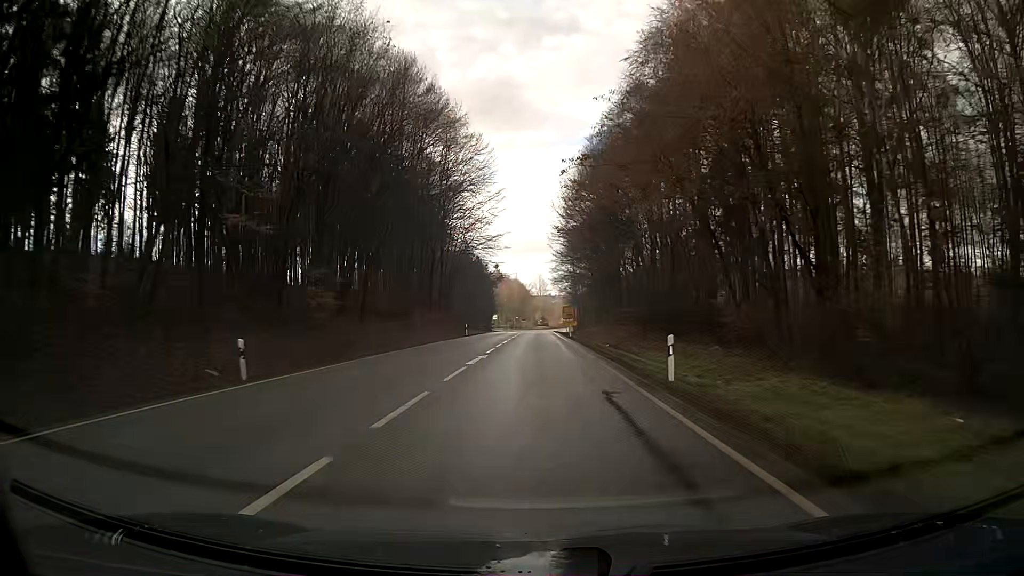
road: secondary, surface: asphalt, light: Day
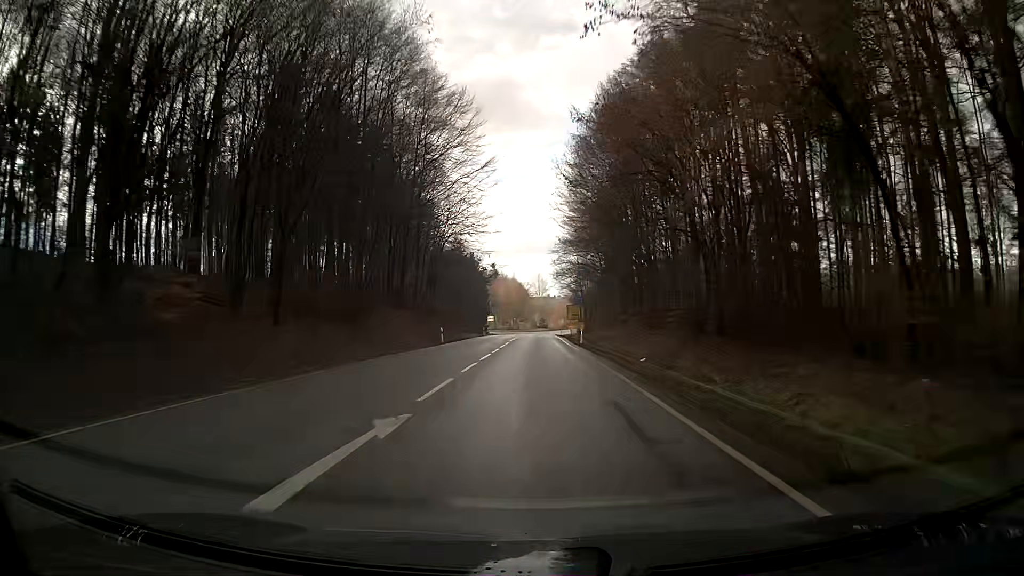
(0.0, +15.3) m; 0°
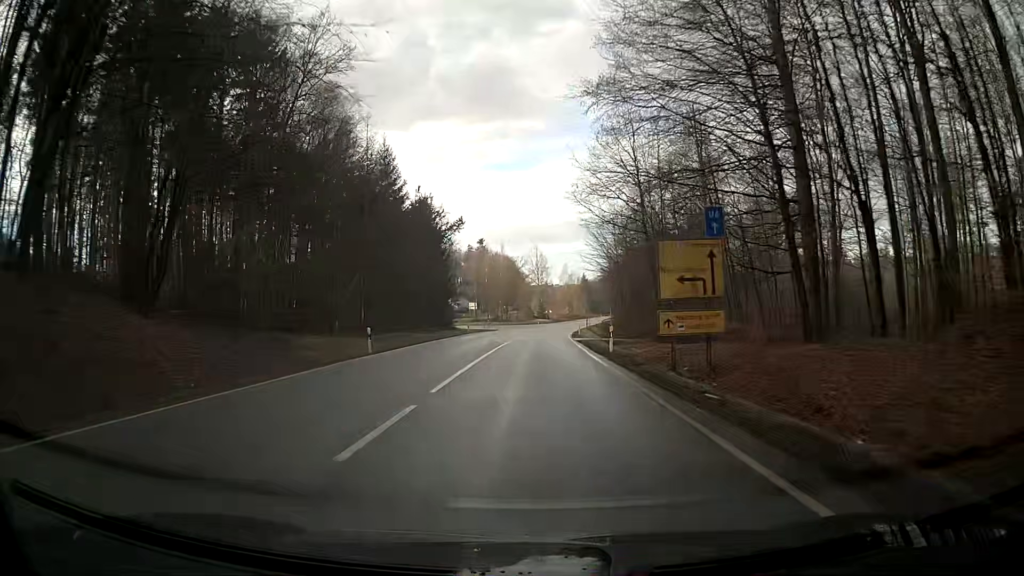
(+0.1, +59.1) m; 0°
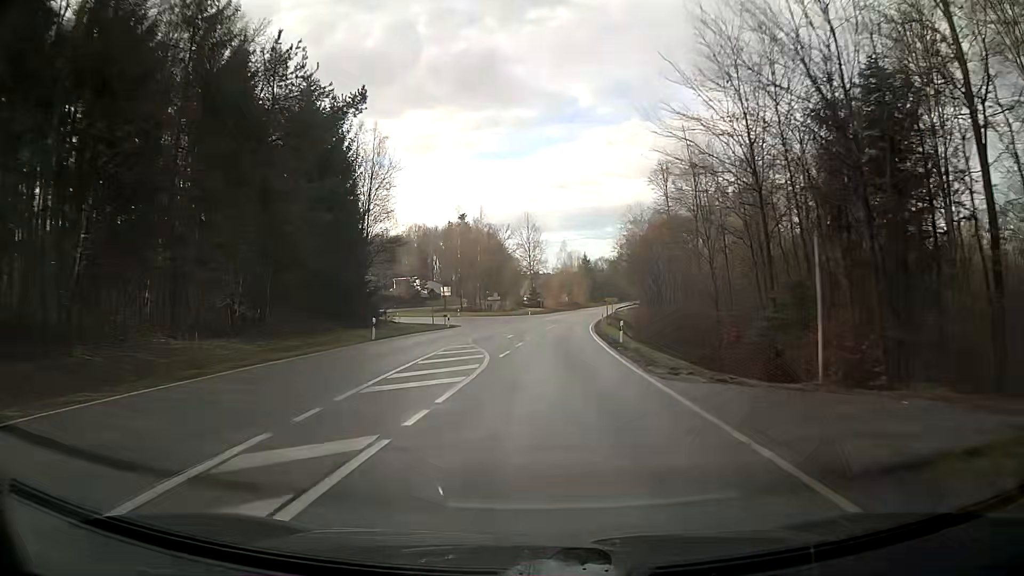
(+0.2, +39.8) m; 0°
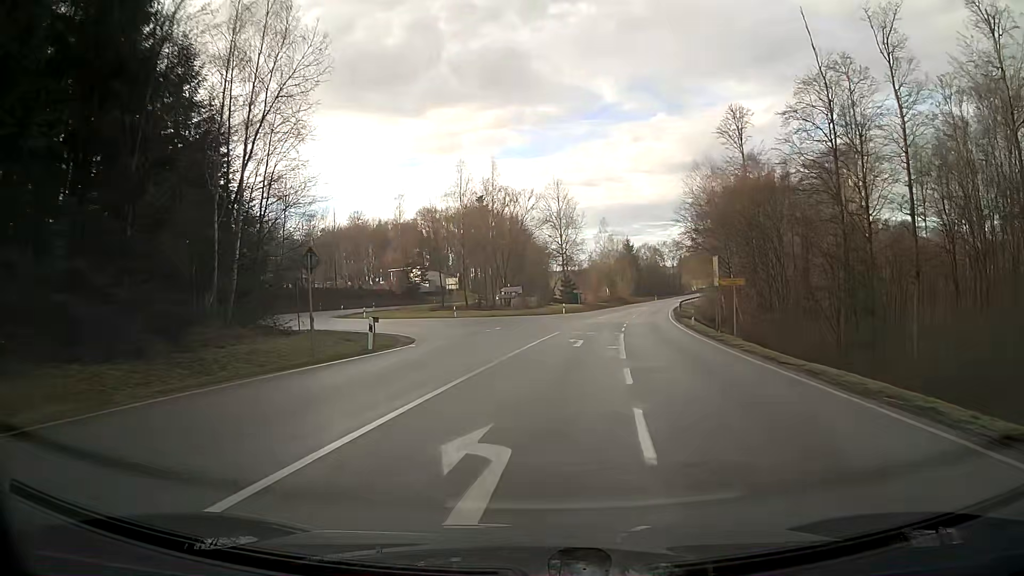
(-0.8, +32.3) m; -1°
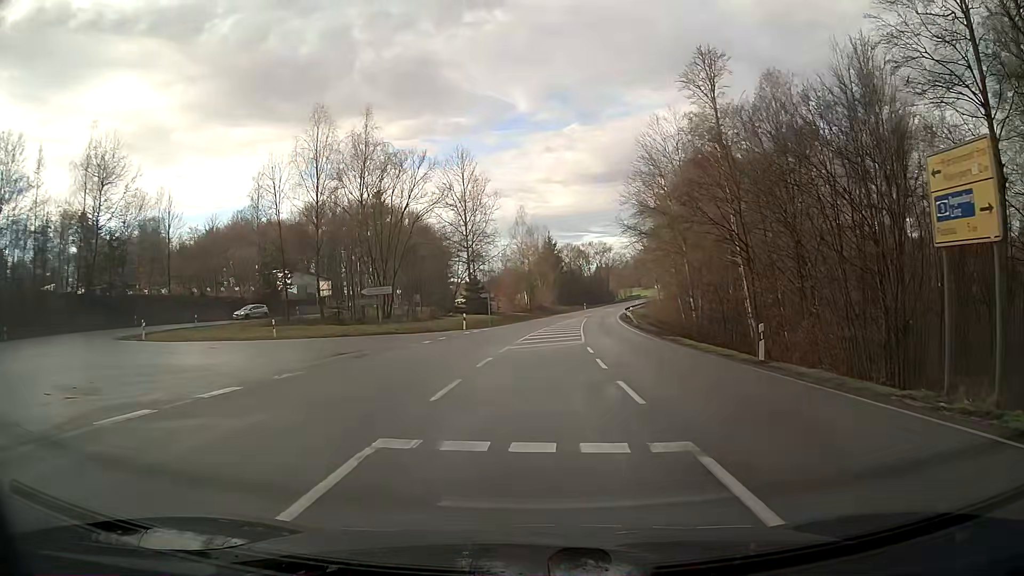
(+1.5, +25.5) m; +7°
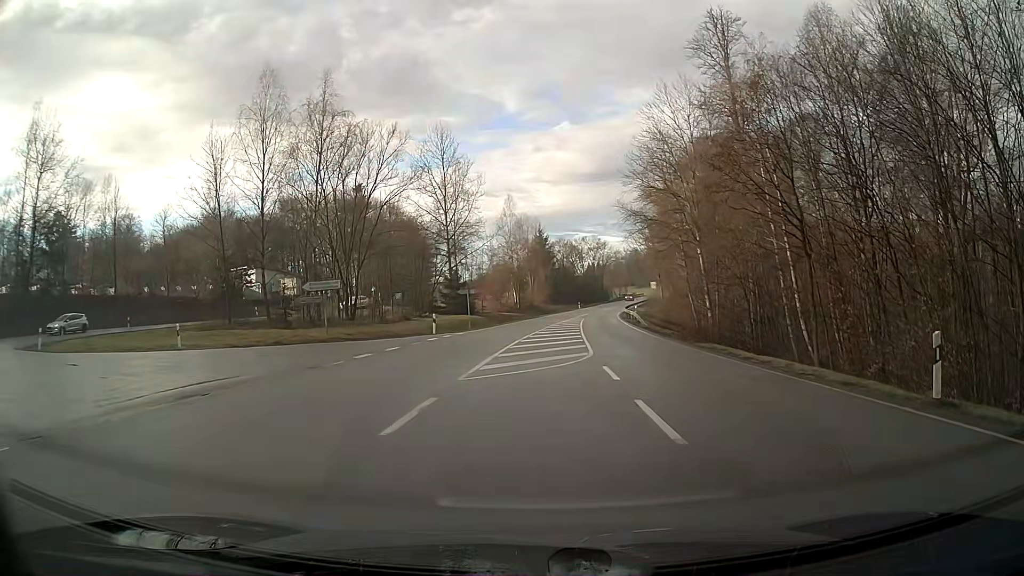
(+0.1, +8.7) m; 0°
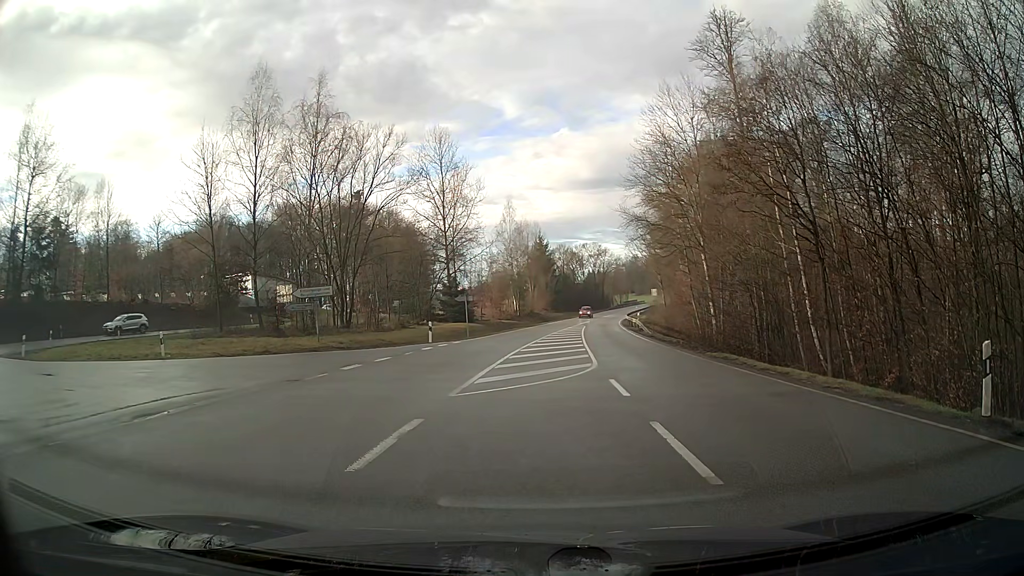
(0.0, +1.3) m; 0°
(-3, +9) (-12, +14) (-21, +18) (-28, +25) (-32, +34) (-30, +44) (-26, +53) (-22, +62) (-18, +71) (-14, +80) m
